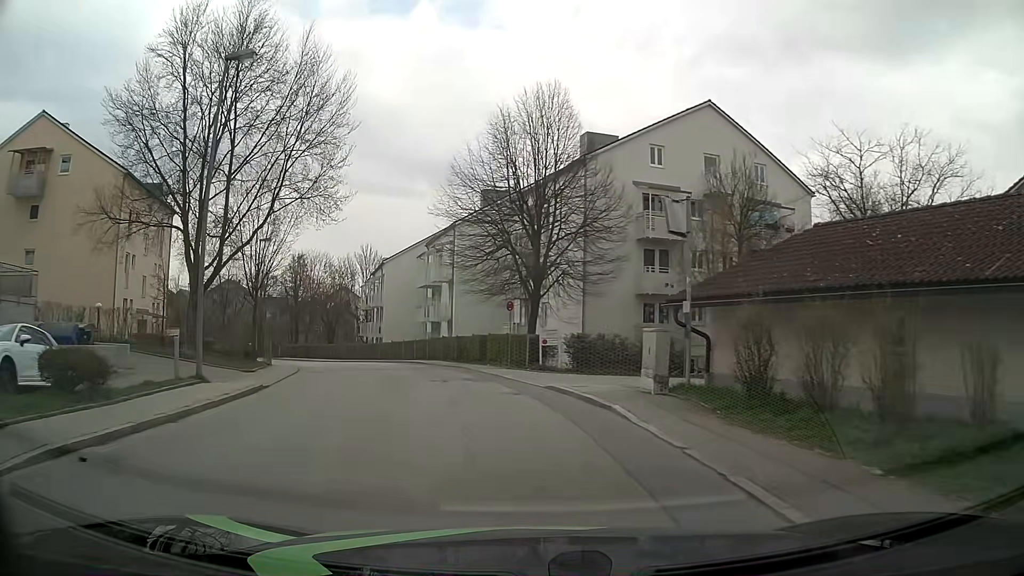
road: residential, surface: asphalt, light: Day
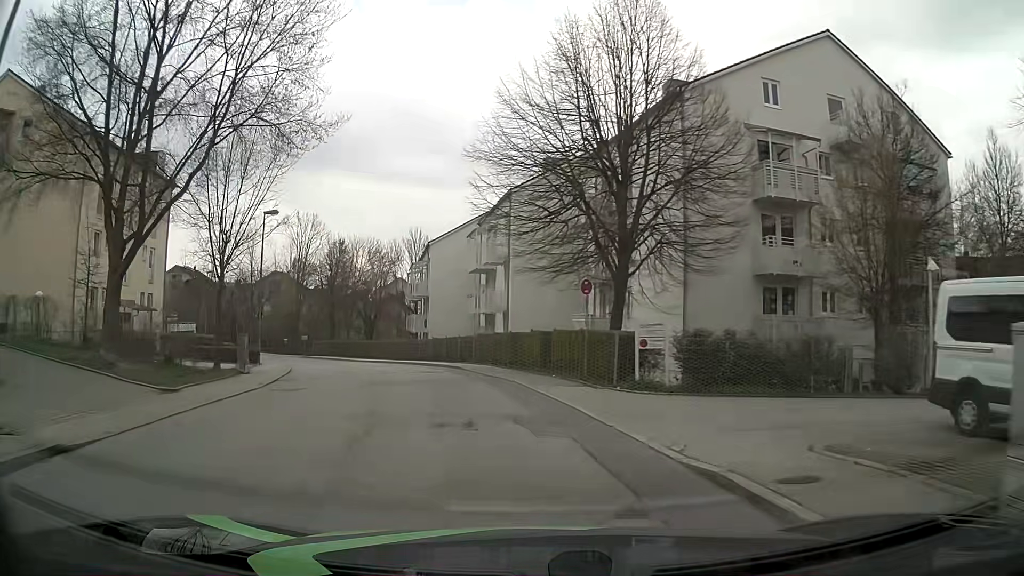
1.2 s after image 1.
(-0.4, +9.4) m; -5°
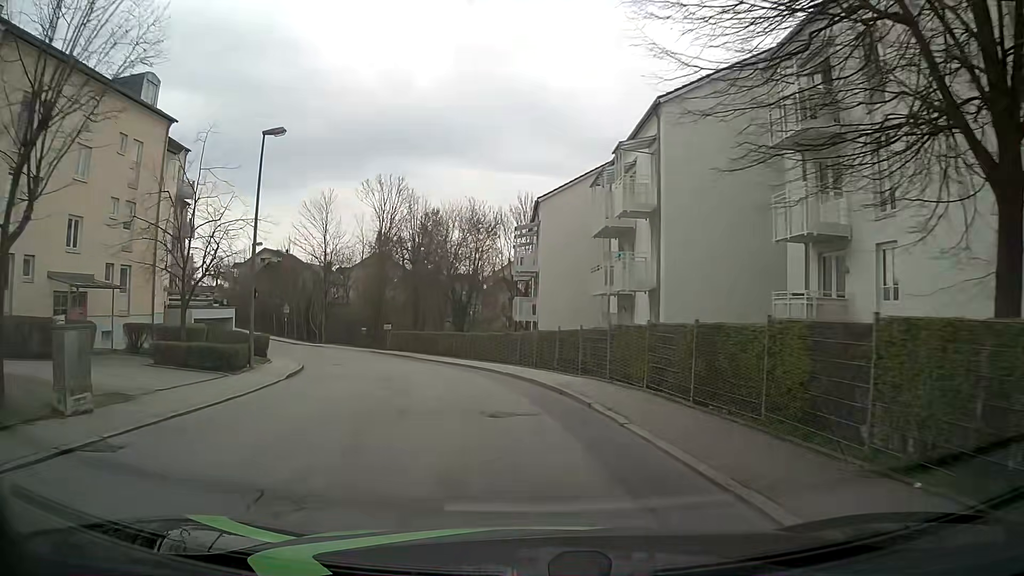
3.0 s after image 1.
(-1.3, +14.1) m; -11°
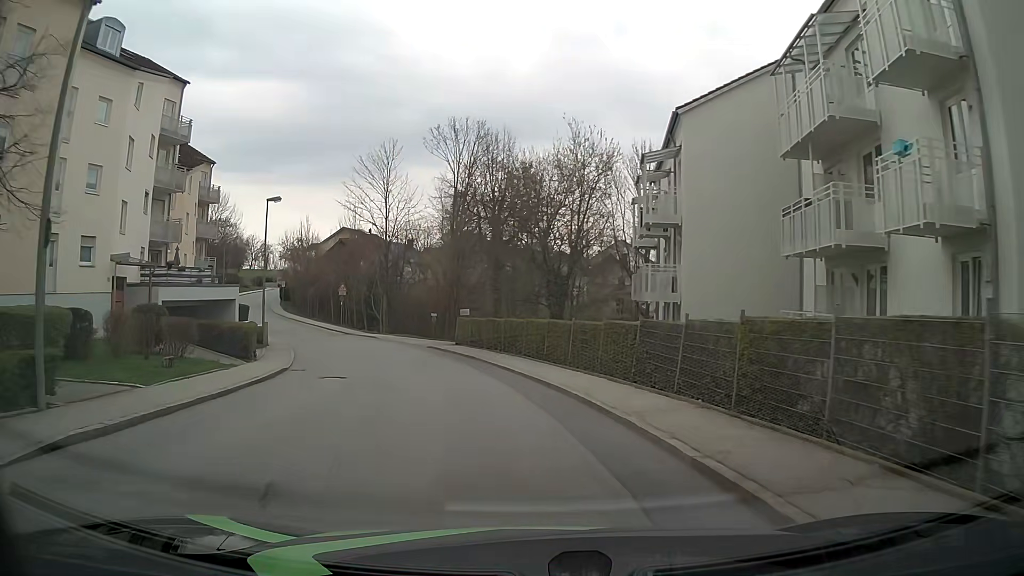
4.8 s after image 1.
(-0.9, +14.3) m; -8°
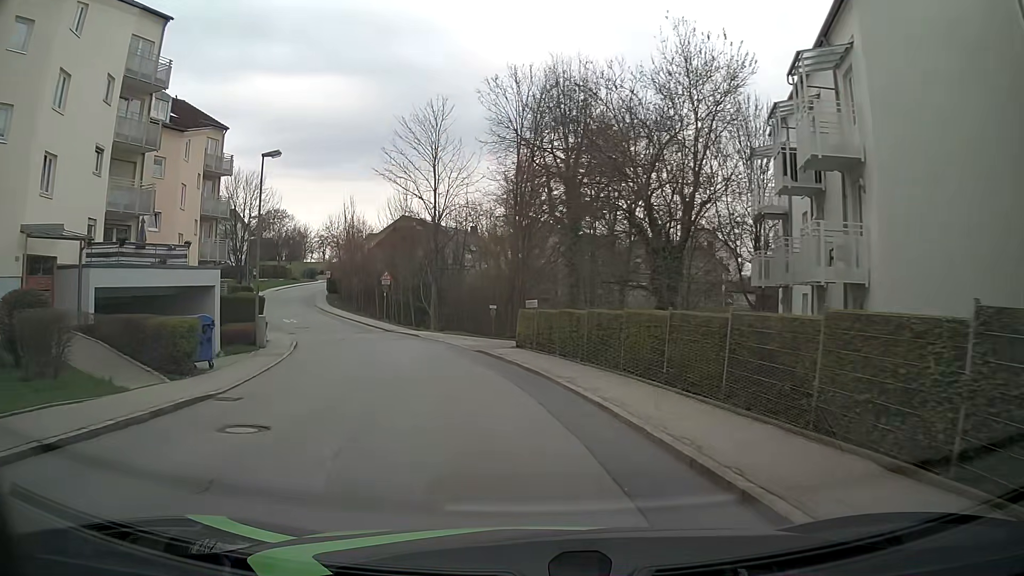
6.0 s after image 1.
(-0.4, +9.5) m; -6°
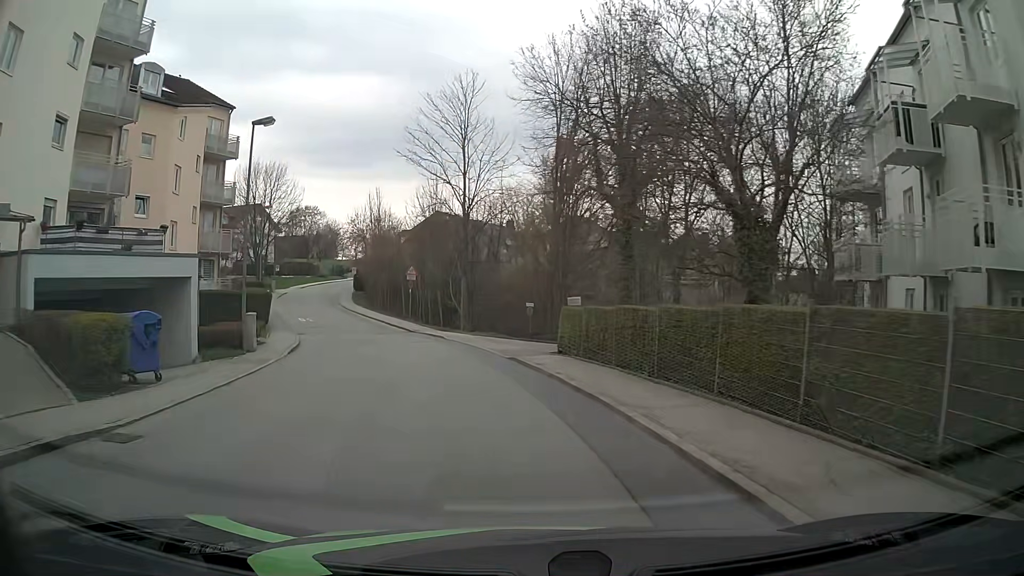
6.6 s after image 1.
(-0.1, +4.7) m; -3°
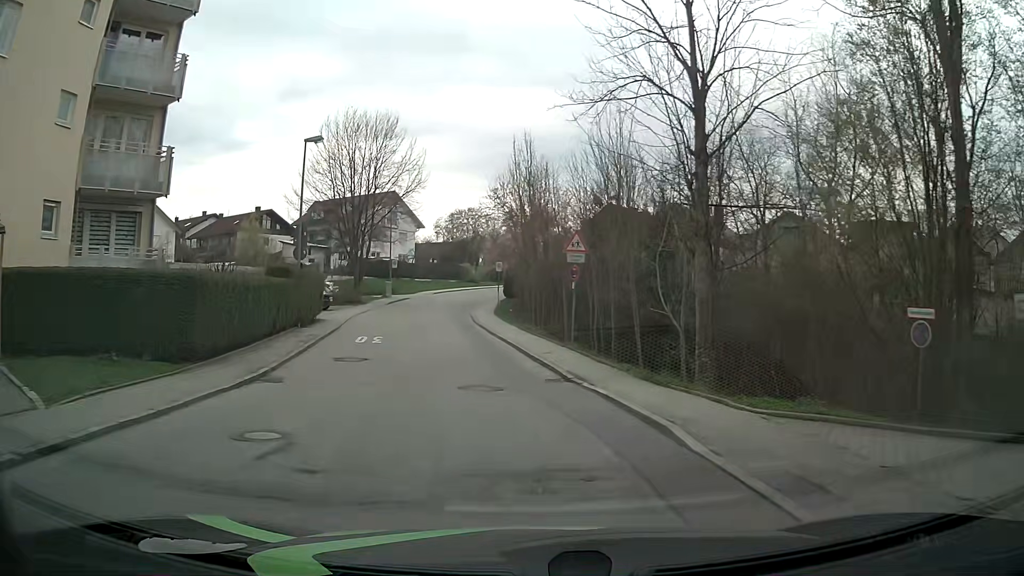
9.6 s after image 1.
(-3.0, +22.7) m; -15°
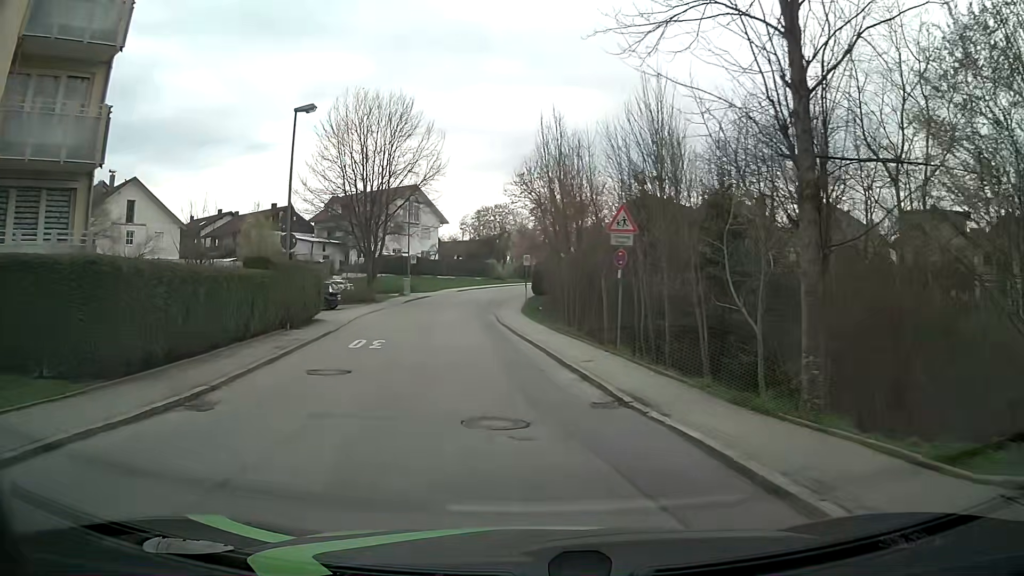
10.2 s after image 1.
(-0.1, +4.5) m; -2°
(0, +10) (-1, +20) (-3, +30) (-4, +40) (-4, +50) (-2, +60) (+1, +69) (+6, +78) (+7, +87) (0, +94) m
